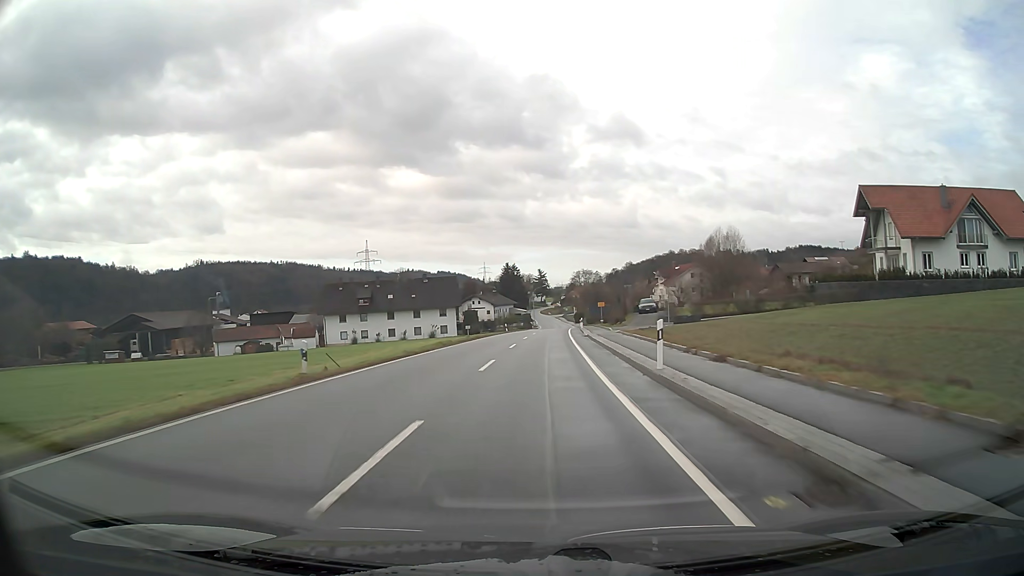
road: secondary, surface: asphalt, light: Day
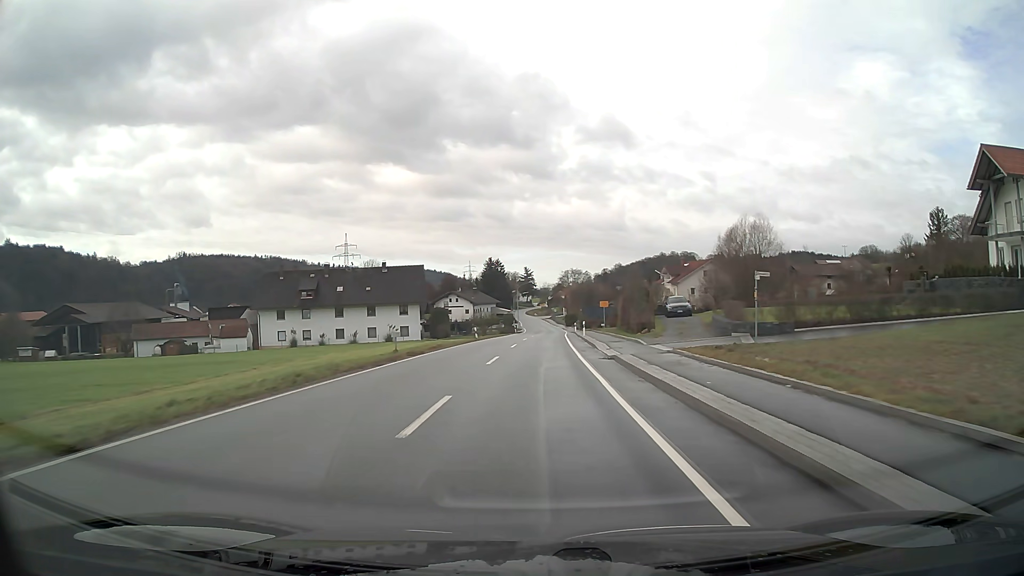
(+0.2, +20.7) m; +1°
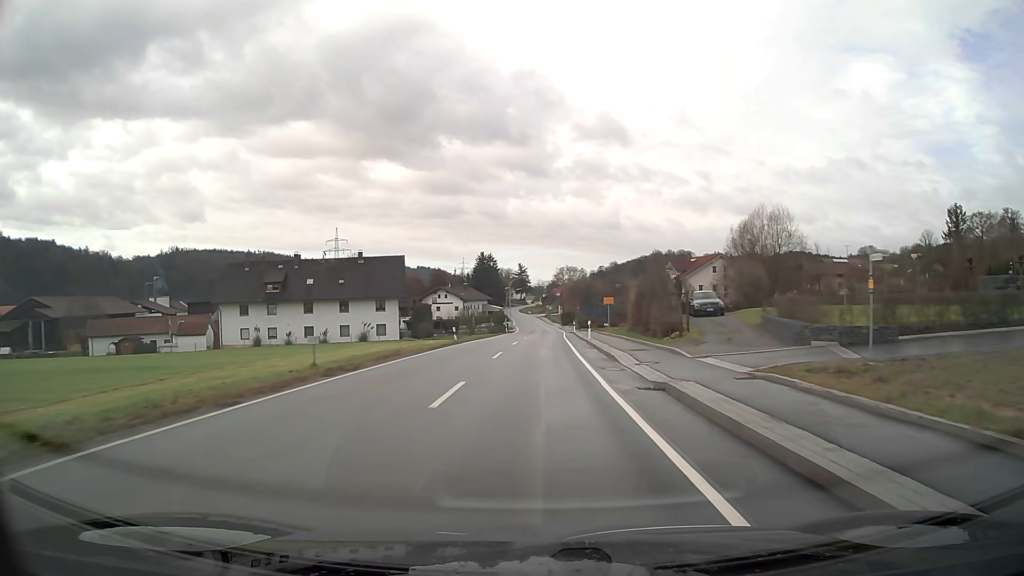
(0.0, +9.5) m; +1°
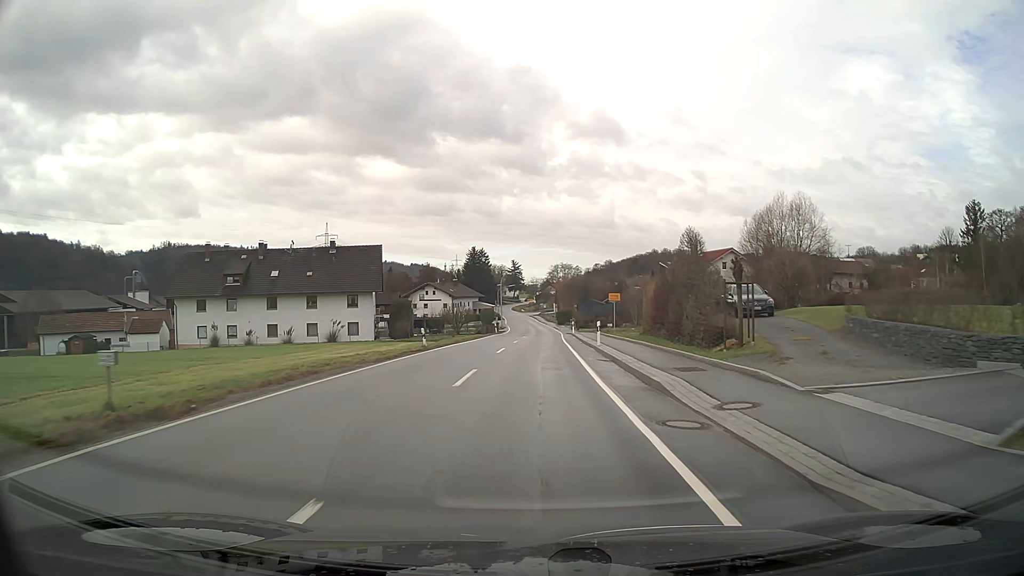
(0.0, +9.0) m; 0°
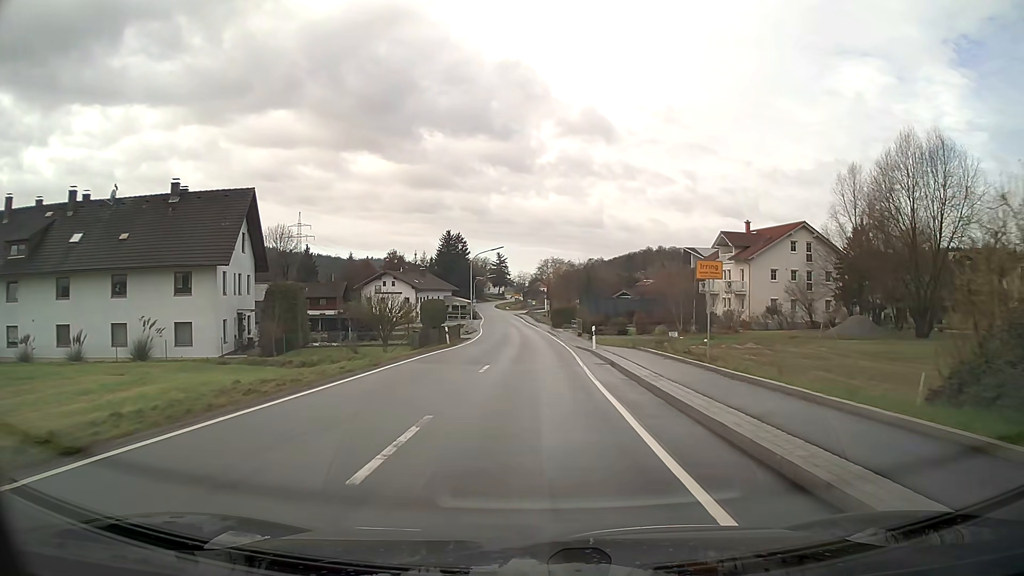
(+0.3, +31.1) m; +1°
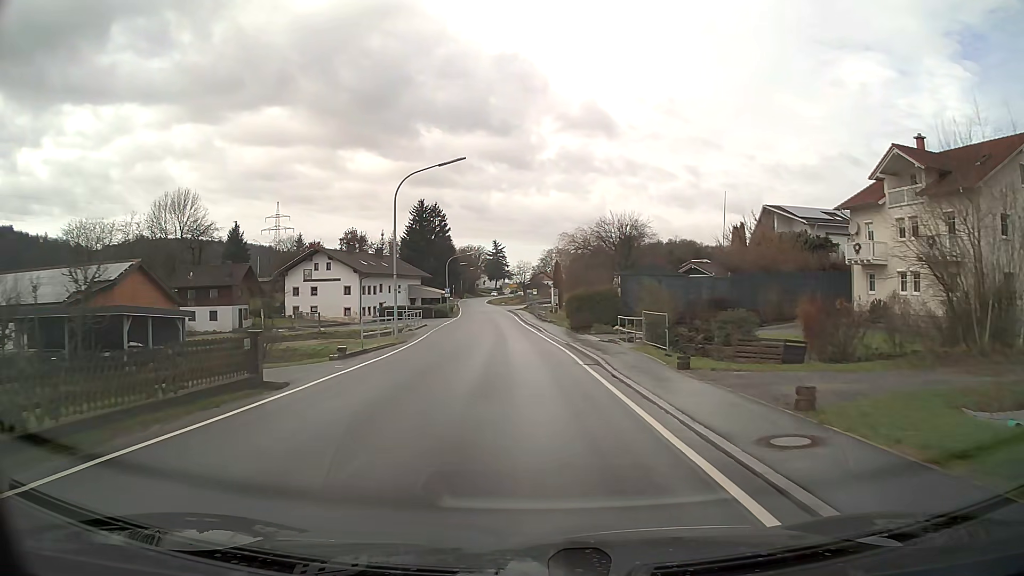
(0.0, +37.7) m; -1°
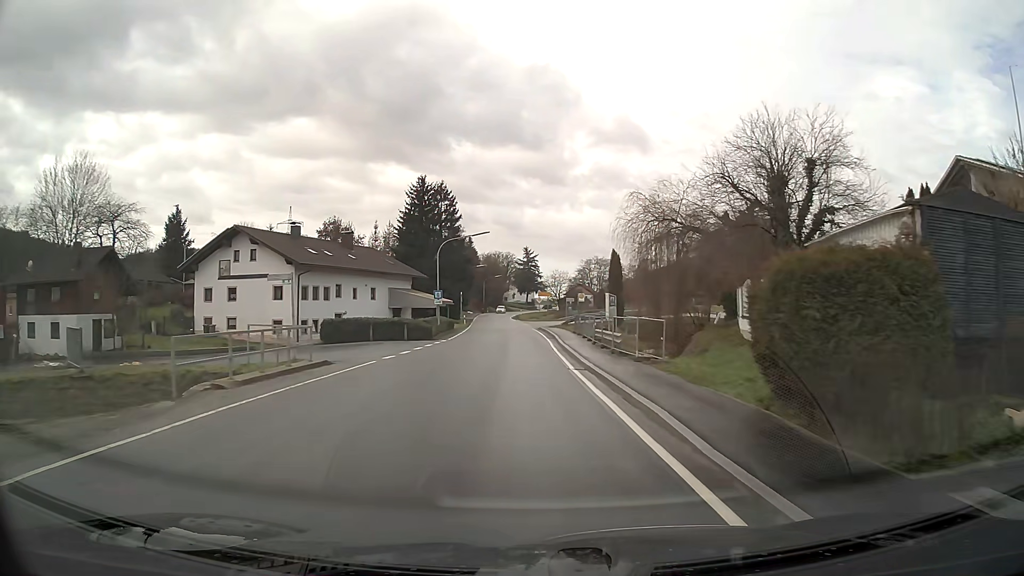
(-0.8, +30.3) m; -3°
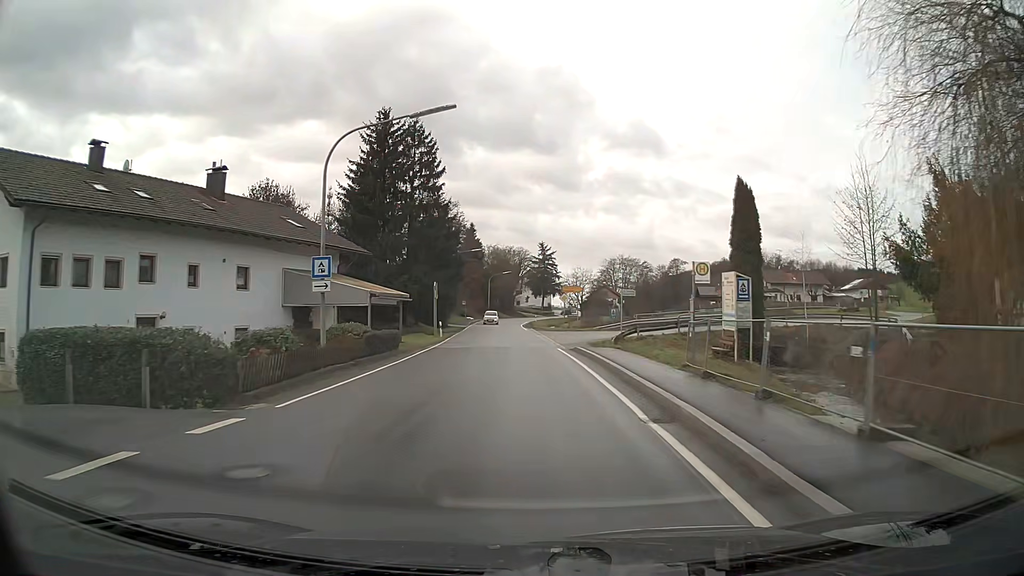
(-0.4, +29.9) m; -1°
